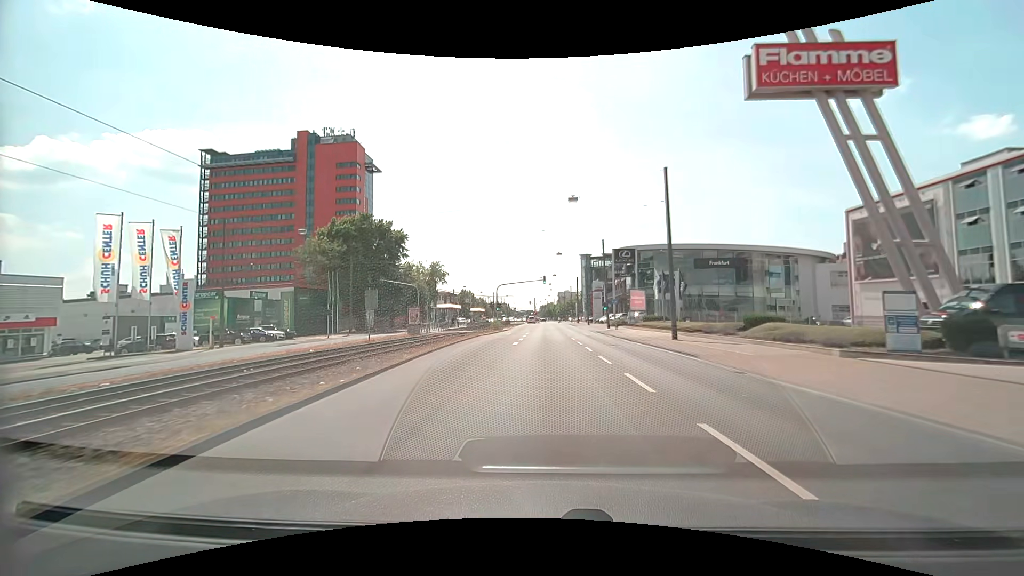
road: primary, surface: asphalt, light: Day
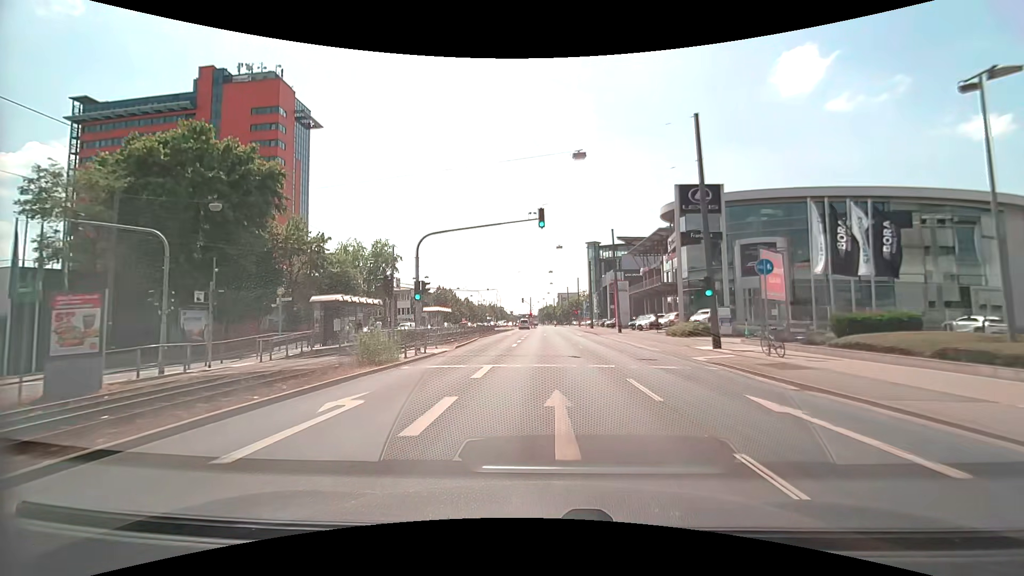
(+0.1, +38.1) m; 0°
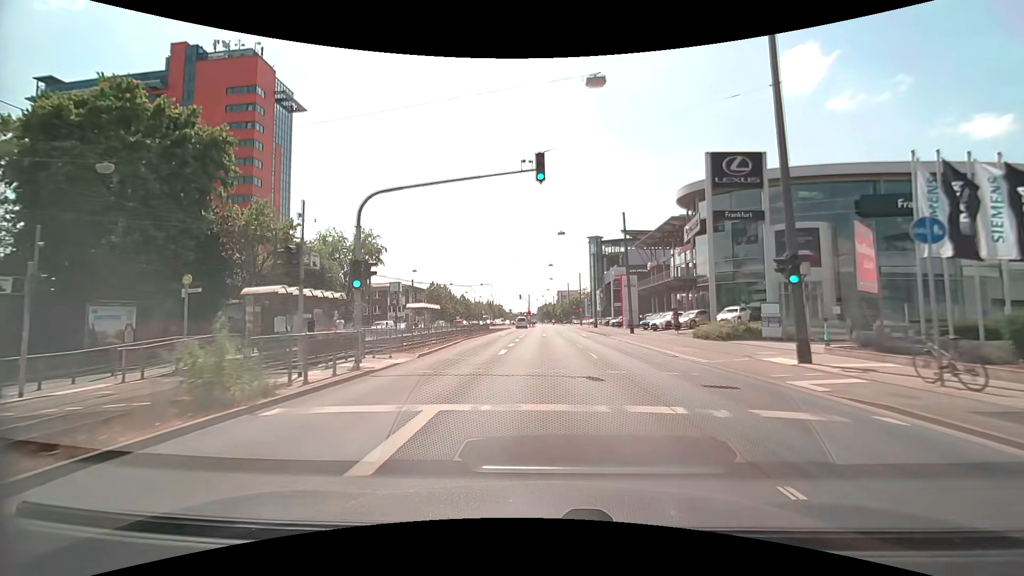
(0.0, +7.5) m; 0°
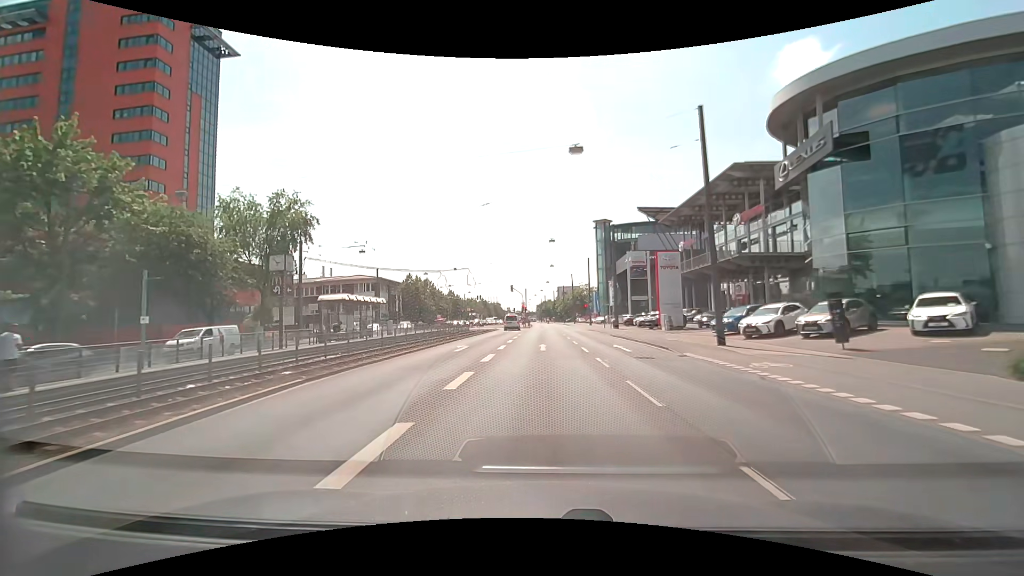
(0.0, +22.0) m; 0°
